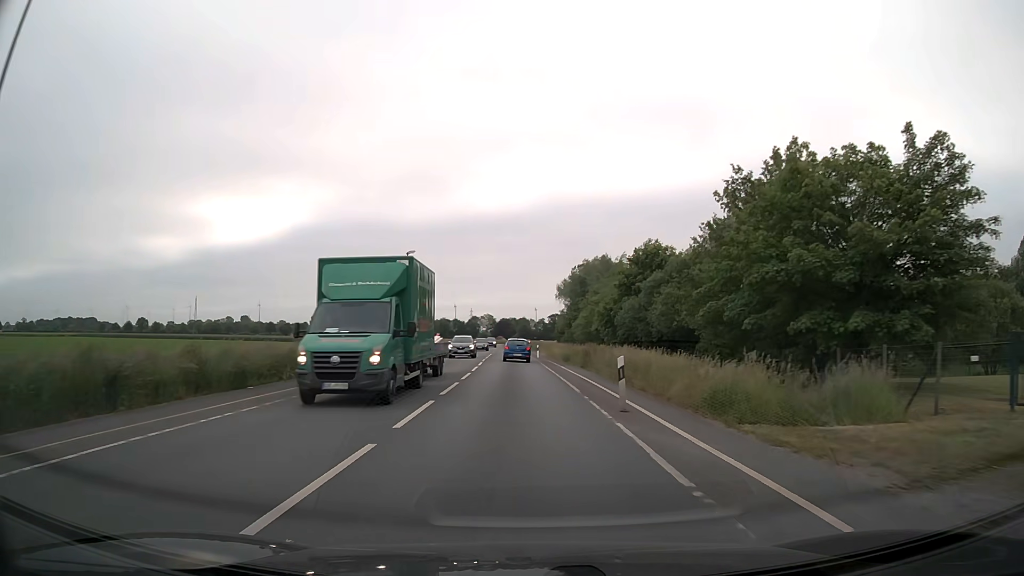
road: secondary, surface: asphalt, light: Day
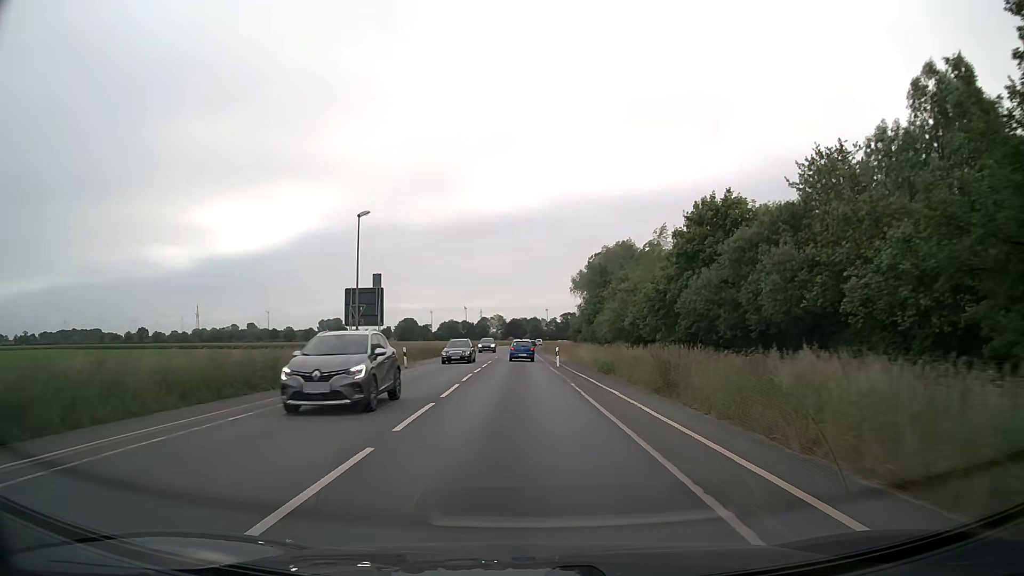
(-0.1, +18.3) m; -1°
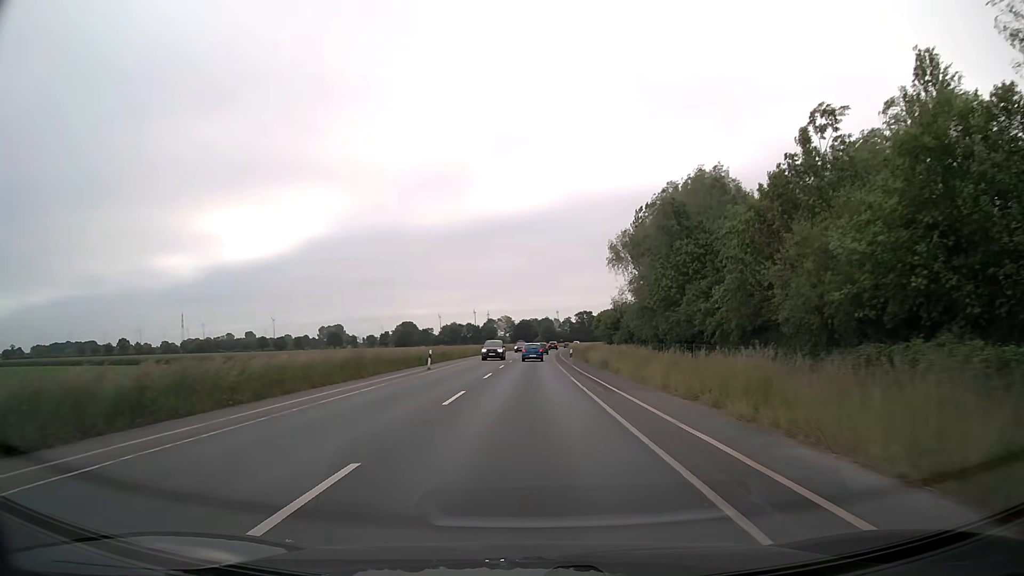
(-0.6, +49.4) m; -1°
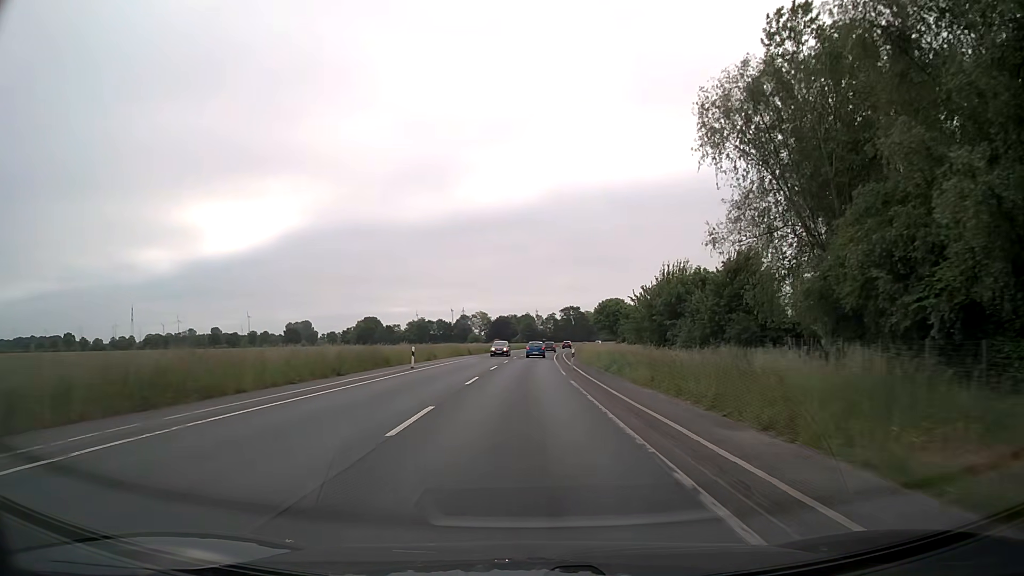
(+0.4, +54.2) m; +1°
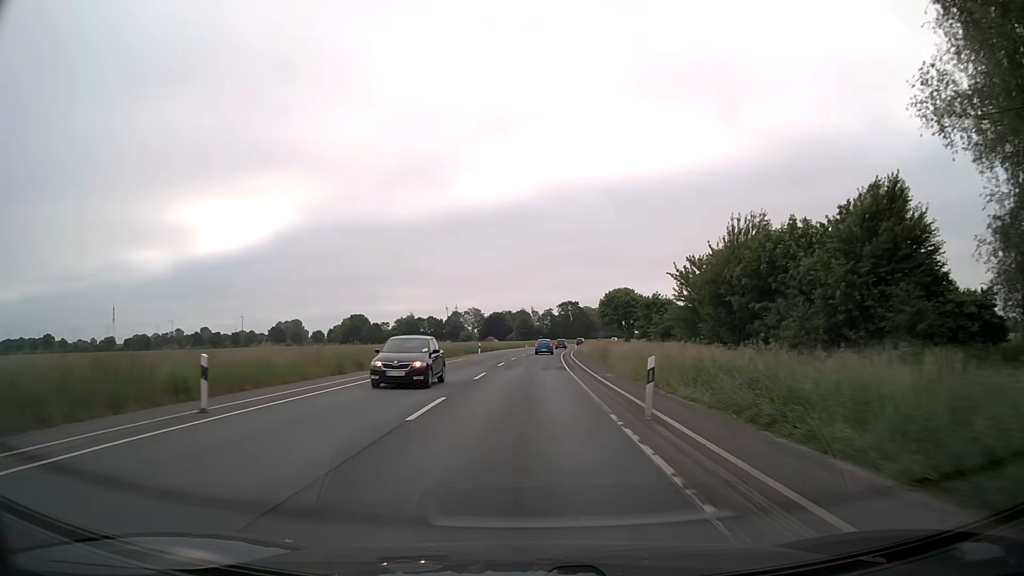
(+0.1, +22.4) m; +1°
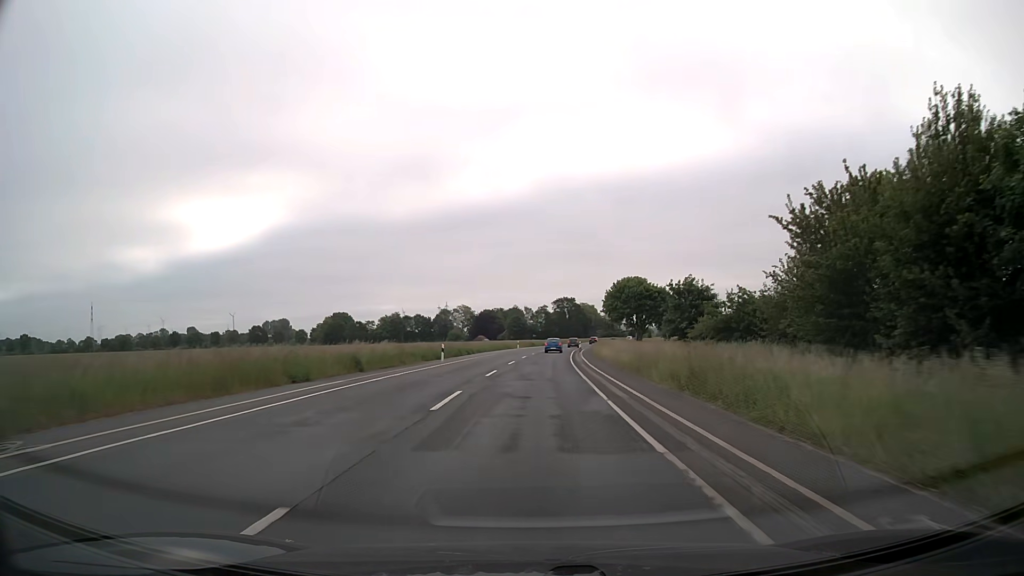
(+0.1, +22.6) m; +1°
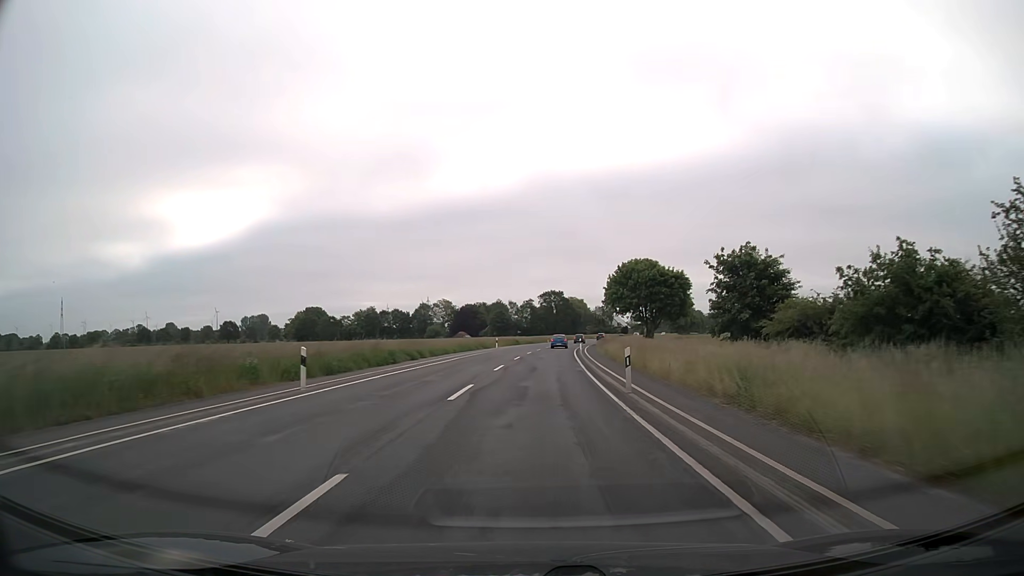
(+0.2, +22.7) m; +1°
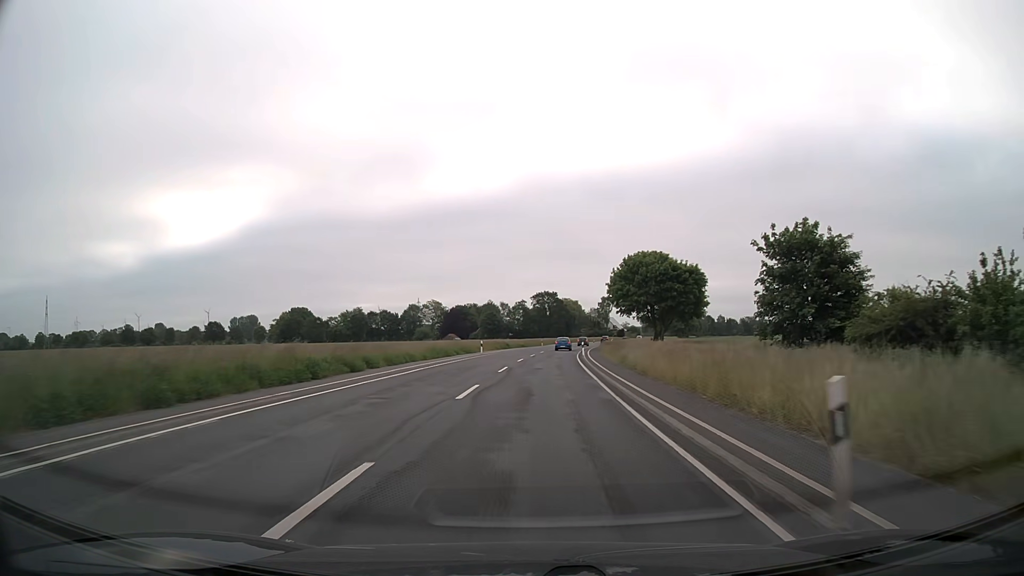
(+0.1, +11.4) m; +1°
(0, +10) (0, +20) (+1, +30) (+1, +40) (+2, +50) (+2, +60) (+3, +70) (+4, +80) (+6, +90) (+7, +100) m
